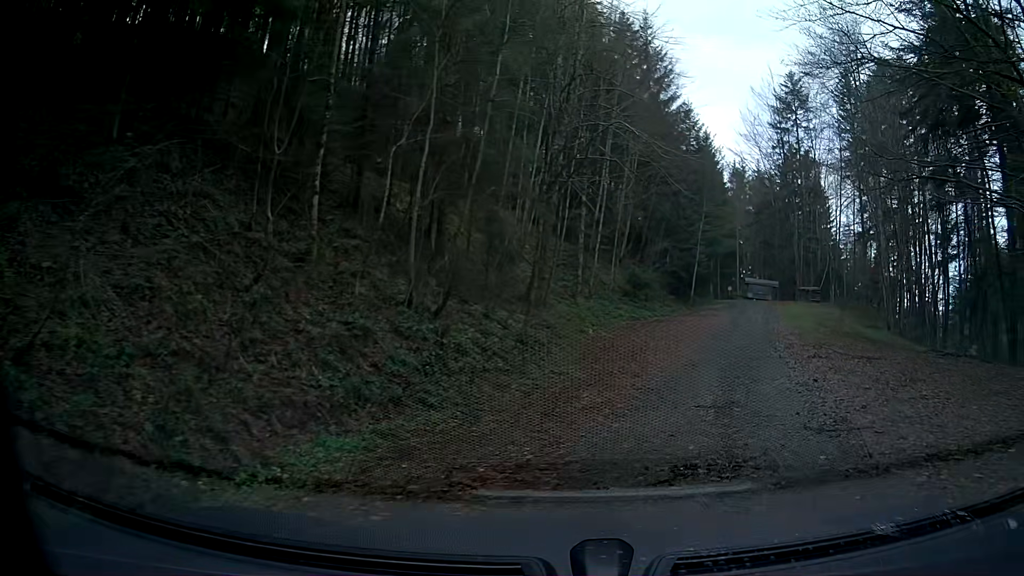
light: Day
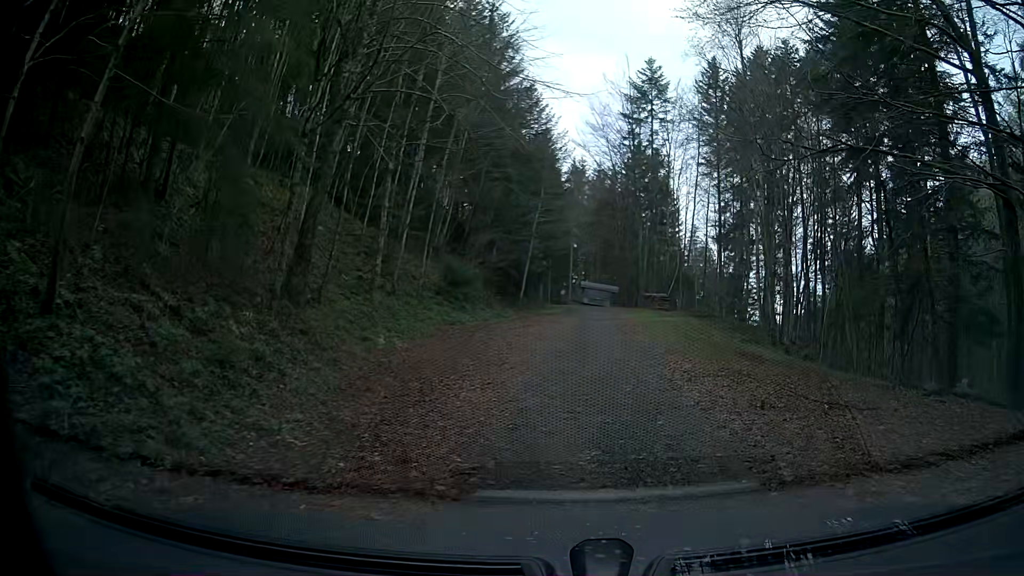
(+1.2, +7.8) m; +15°
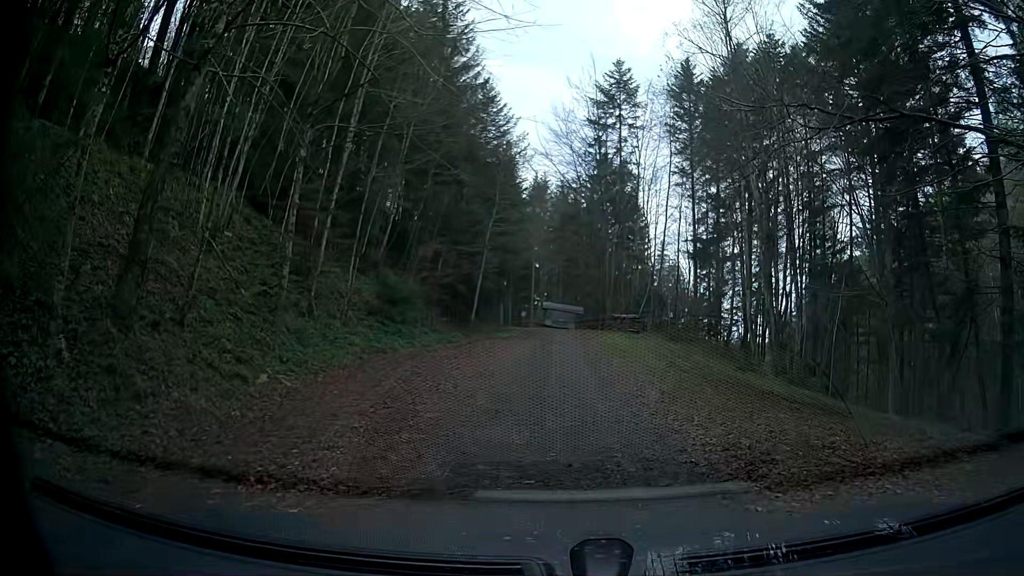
(+0.2, +5.9) m; +1°
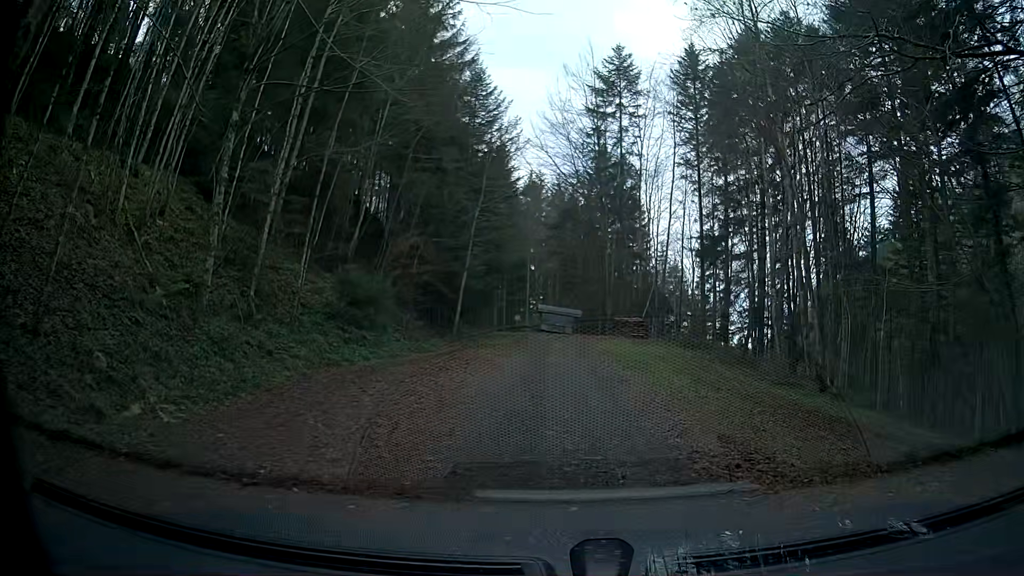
(-0.2, +5.1) m; -1°
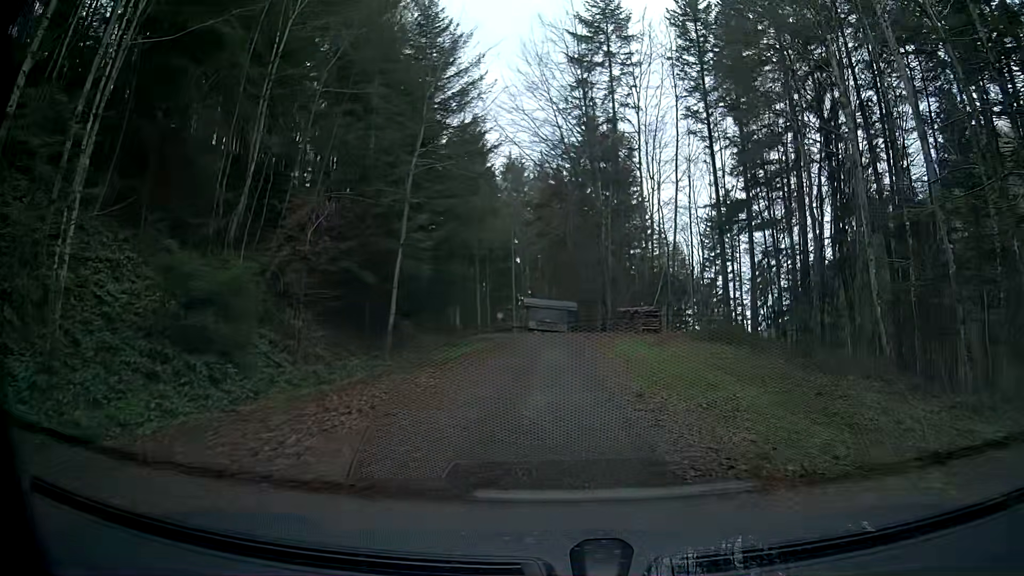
(+0.4, +11.6) m; +3°
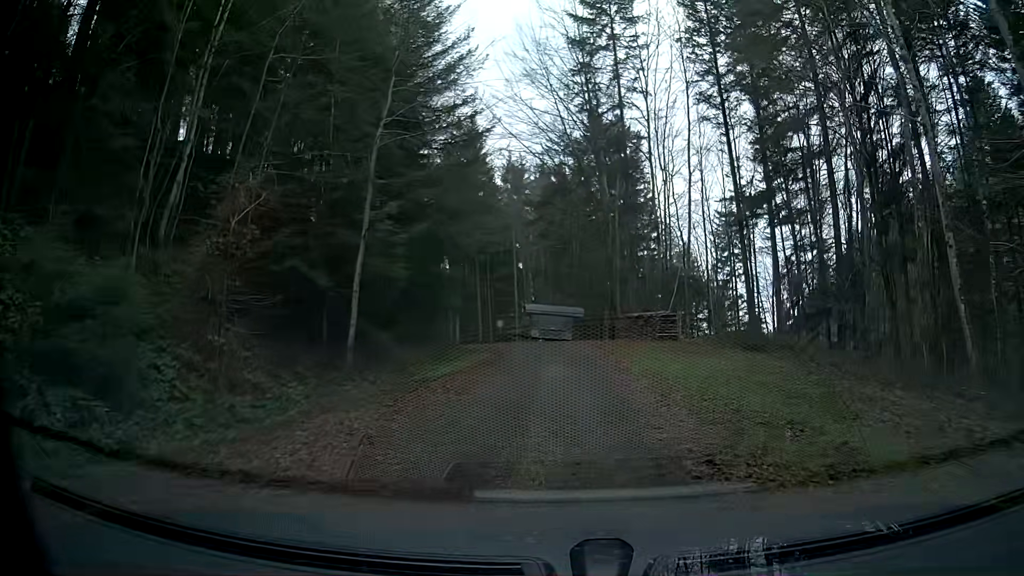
(0.0, +4.6) m; -1°
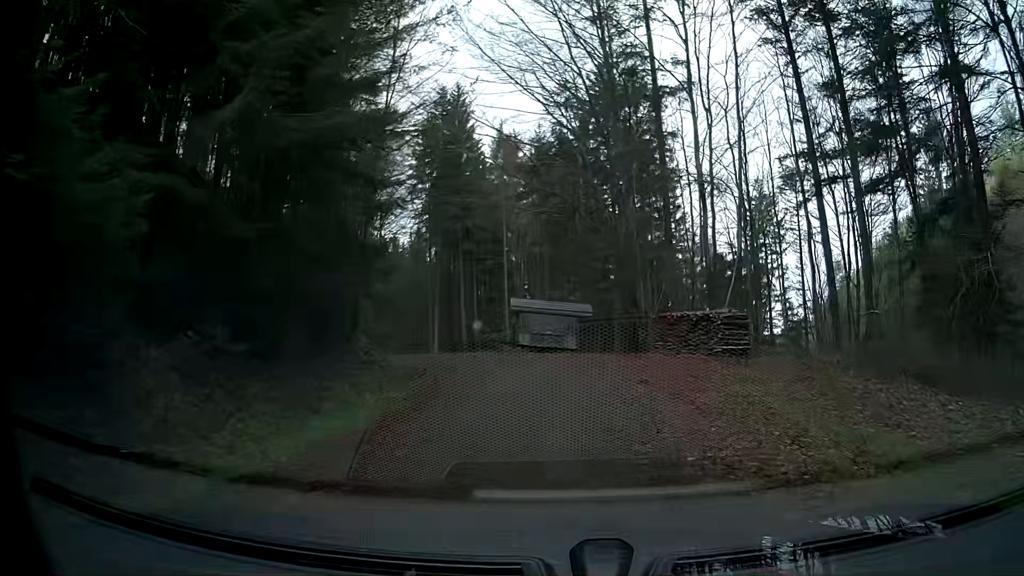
(+0.1, +13.9) m; +2°
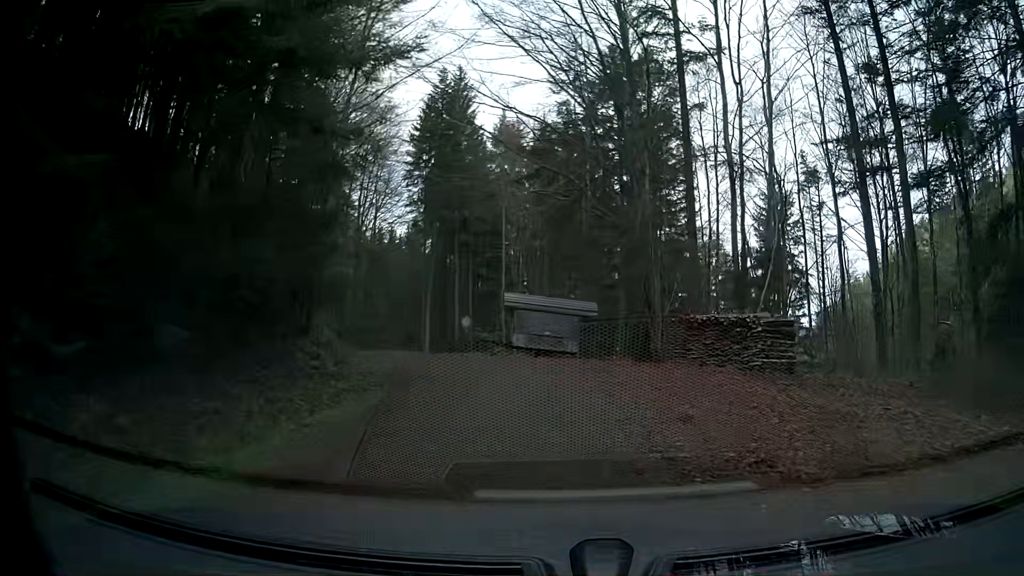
(0.0, +4.4) m; 0°
